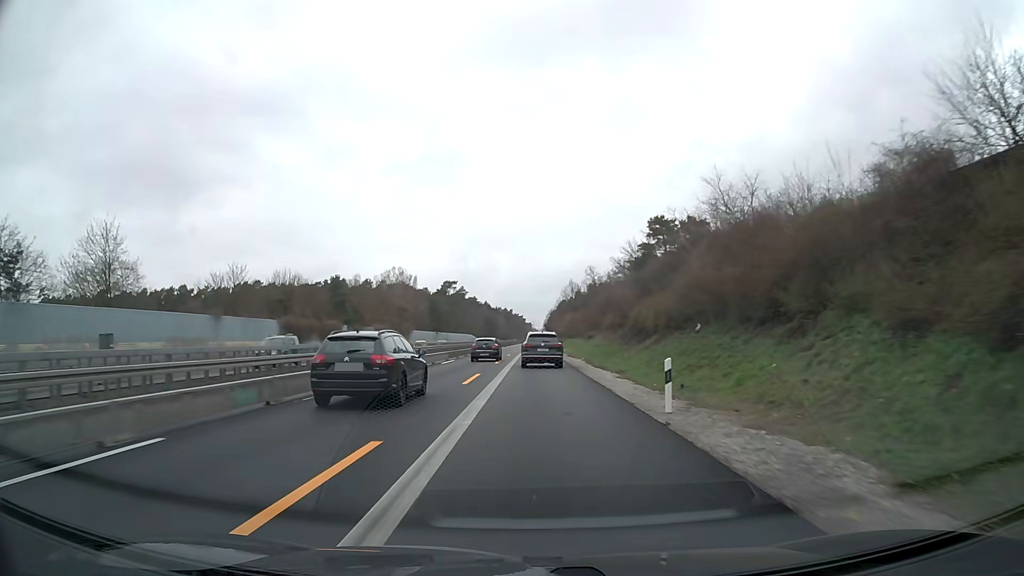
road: motorway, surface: asphalt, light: Day
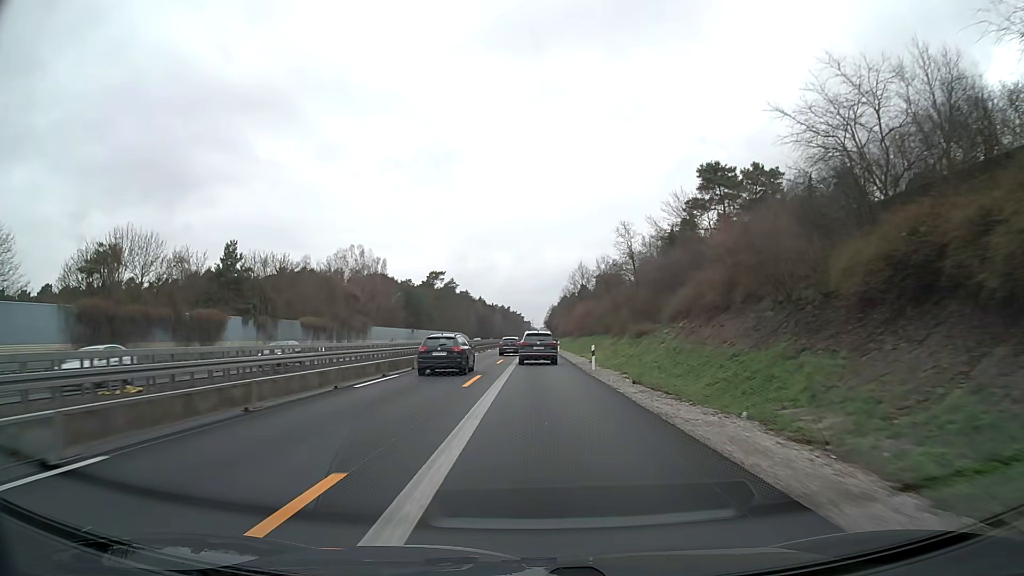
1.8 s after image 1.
(+0.1, +37.6) m; 0°
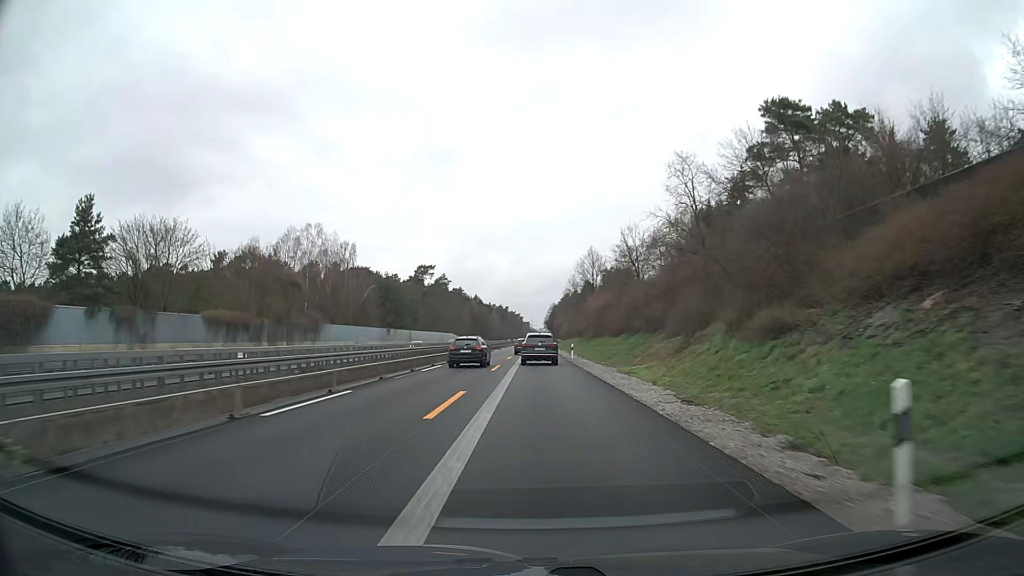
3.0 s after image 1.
(0.0, +25.1) m; 0°
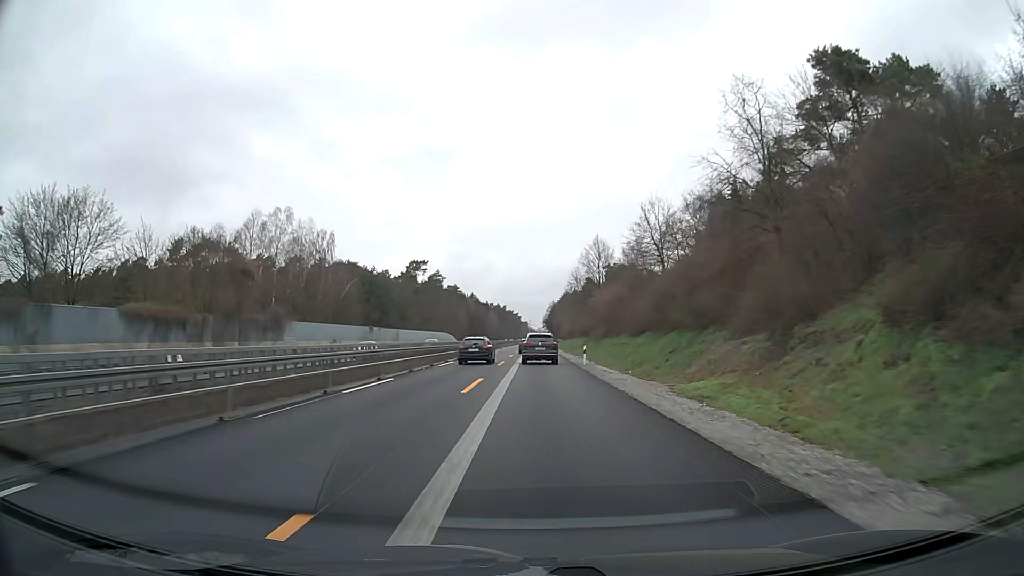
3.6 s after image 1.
(0.0, +12.5) m; 0°
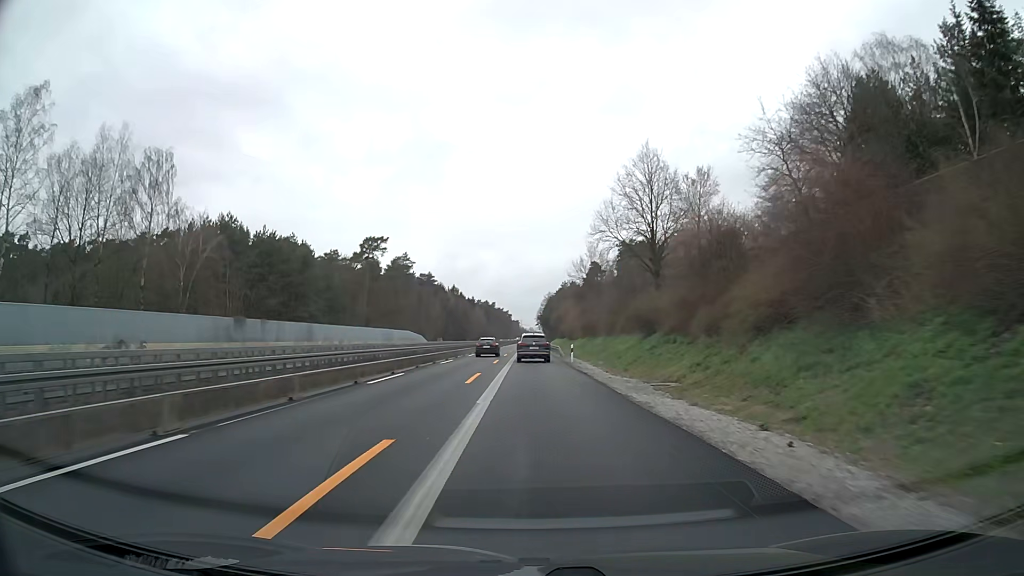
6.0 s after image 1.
(+0.3, +50.2) m; +1°
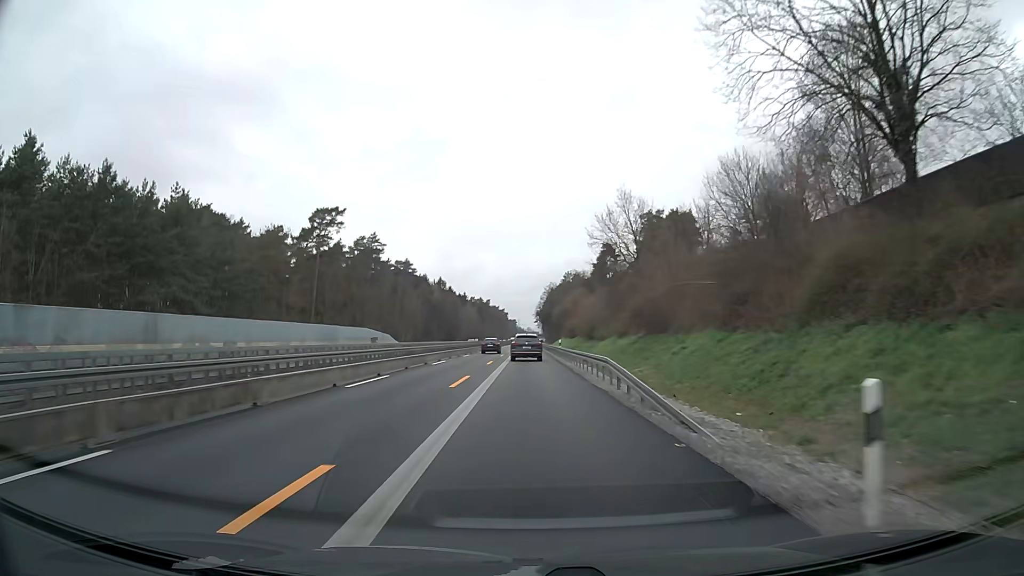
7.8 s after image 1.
(+0.1, +37.7) m; 0°
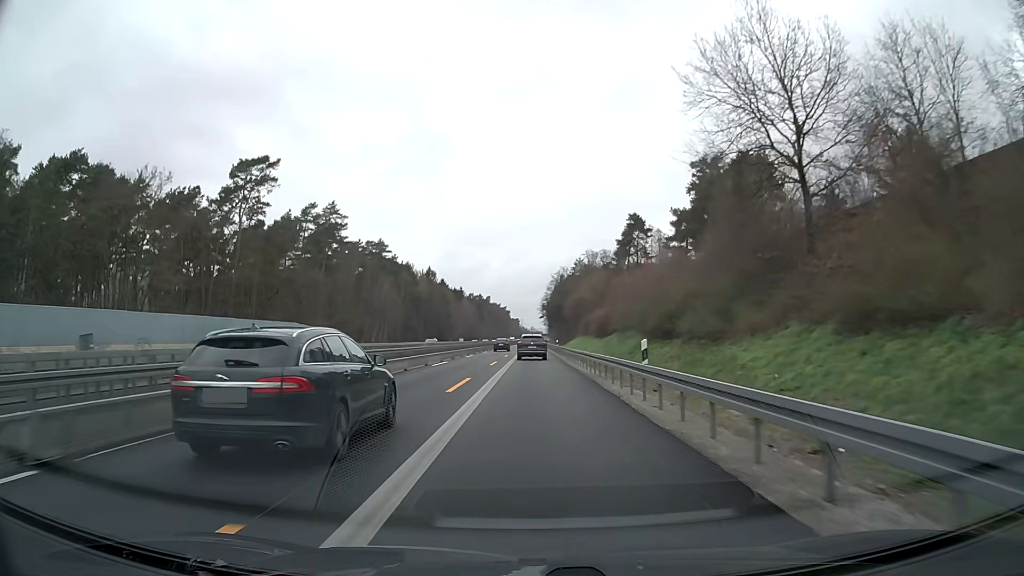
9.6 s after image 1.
(0.0, +37.6) m; 0°
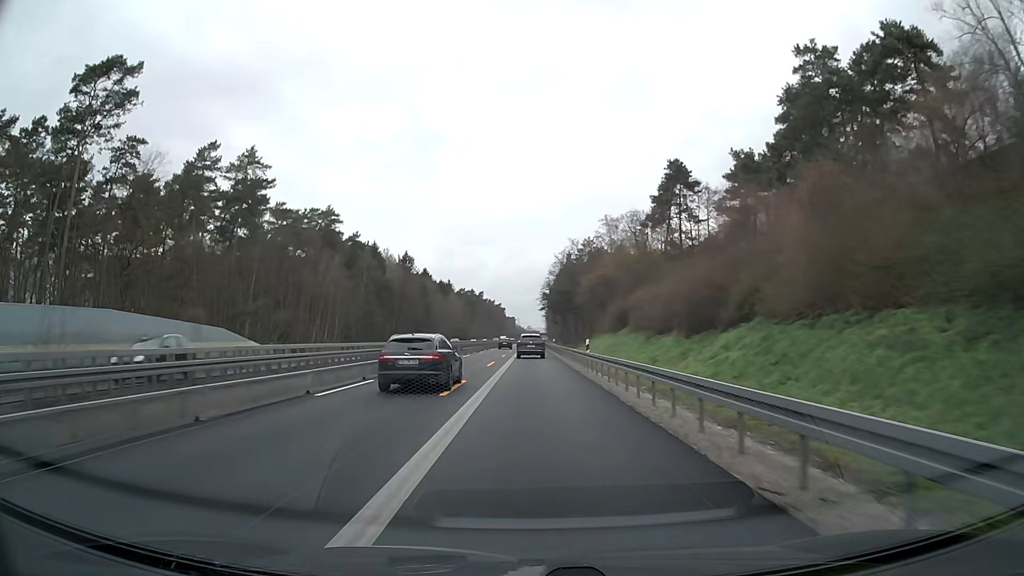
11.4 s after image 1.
(+0.1, +37.6) m; 0°
(0, +10) (0, +20) (0, +30) (0, +40) (0, +50) (0, +60) (0, +70) (0, +80) (0, +90) (0, +100) m
